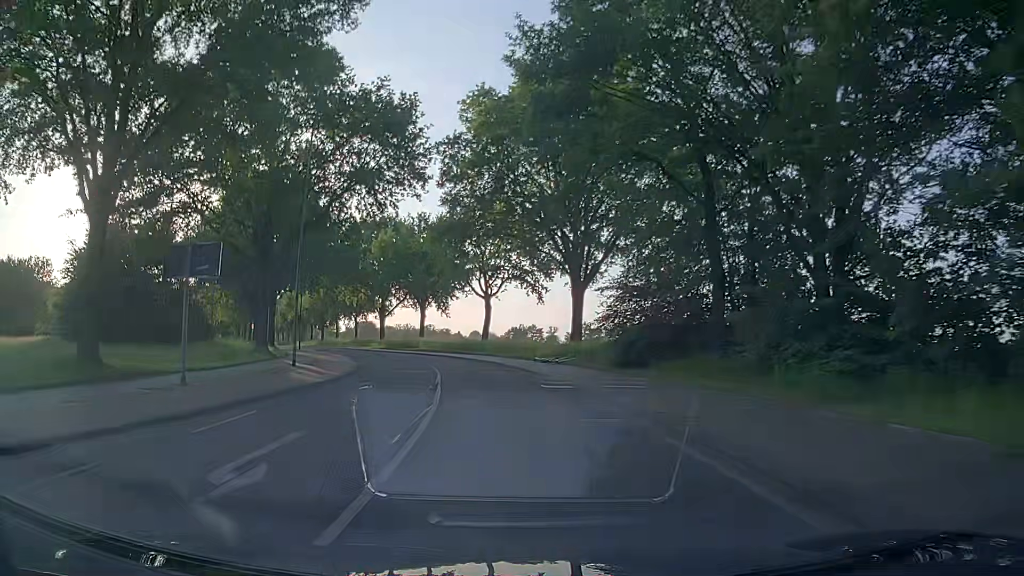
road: secondary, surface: asphalt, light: Day
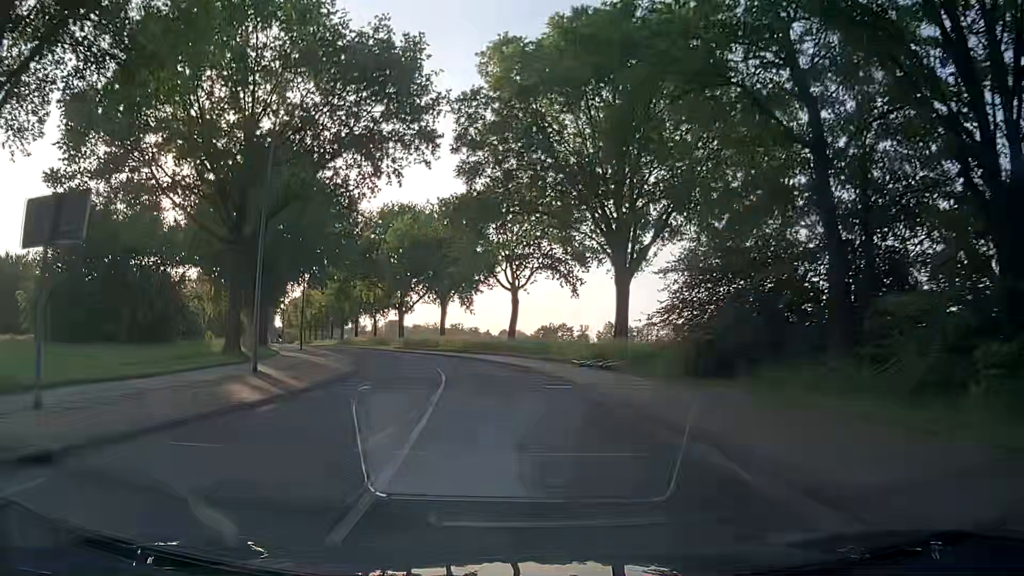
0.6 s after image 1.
(-0.2, +7.3) m; -3°
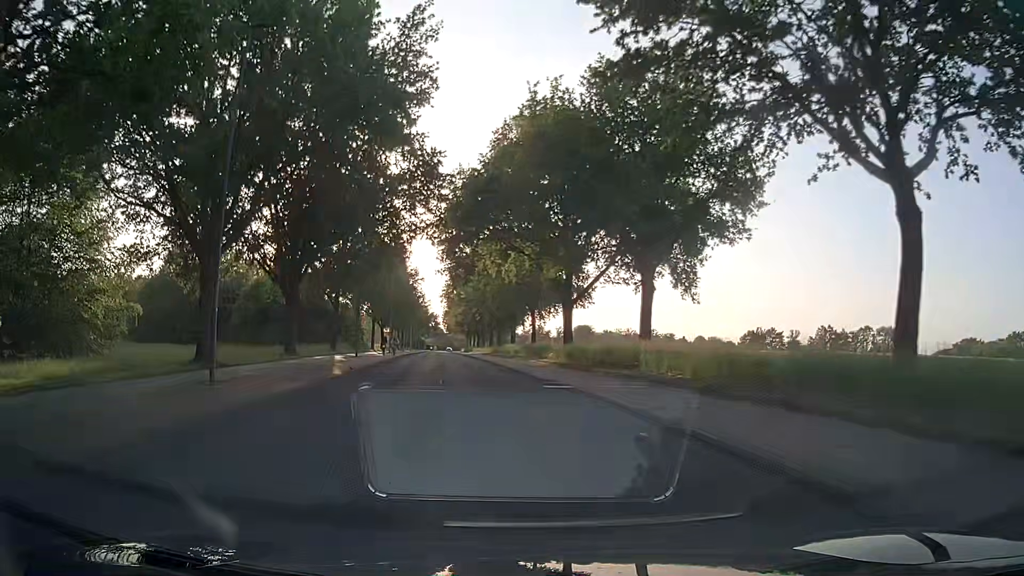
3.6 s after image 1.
(-4.4, +37.9) m; -16°
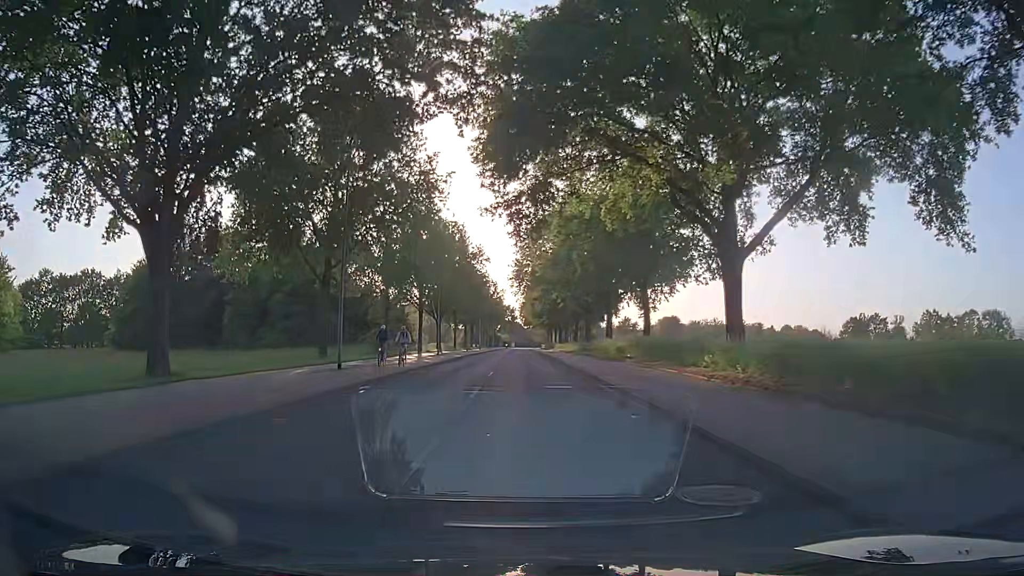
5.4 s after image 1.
(-1.6, +23.2) m; -6°
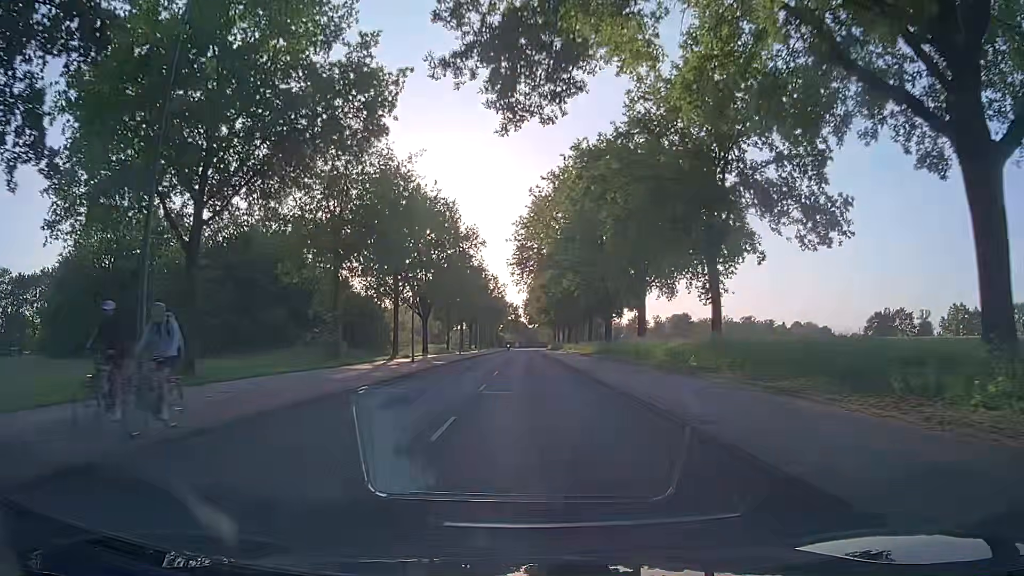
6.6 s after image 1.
(-0.1, +15.4) m; 0°
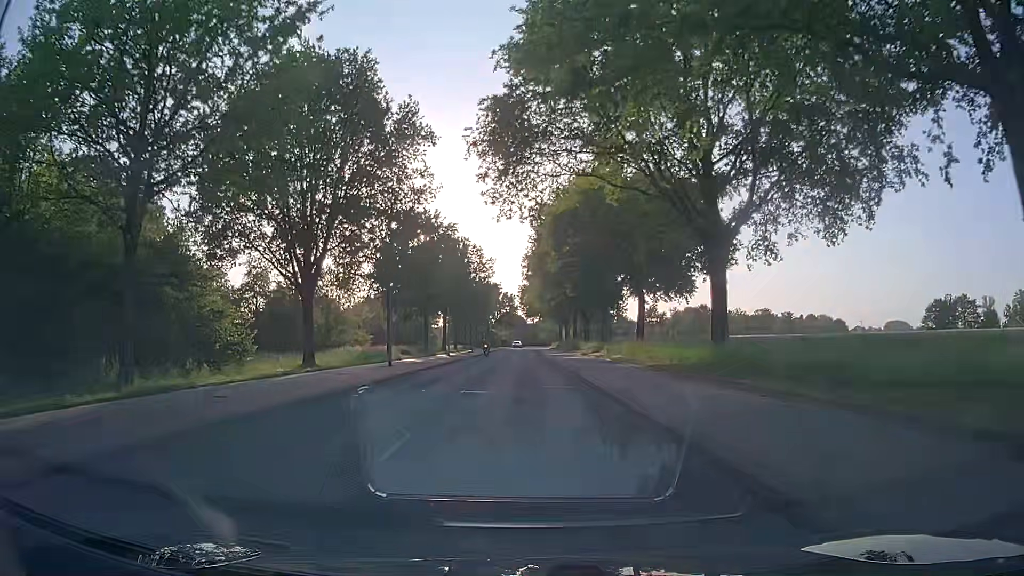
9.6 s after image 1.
(-0.3, +38.2) m; -1°
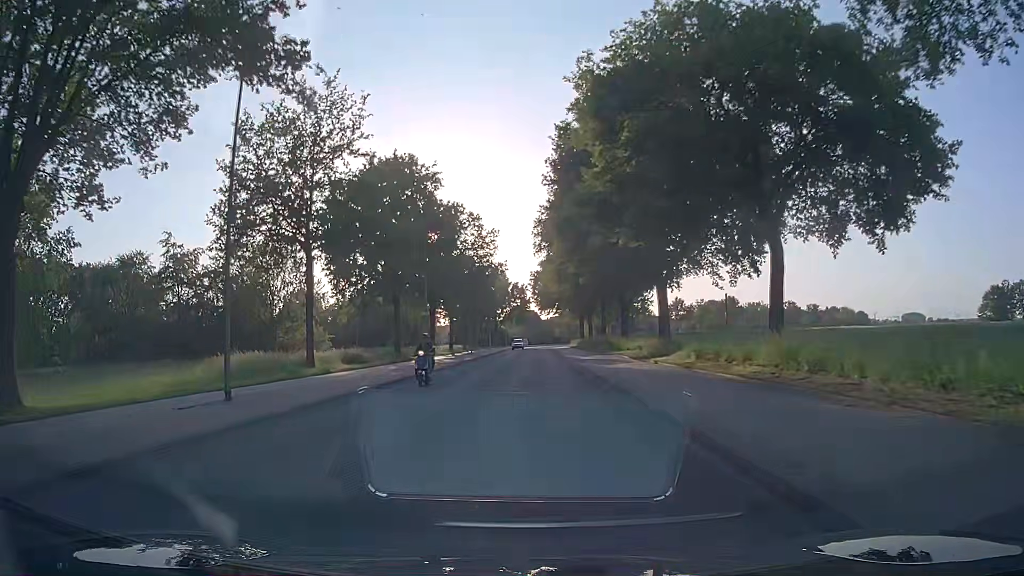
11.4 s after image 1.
(-0.1, +23.0) m; -1°
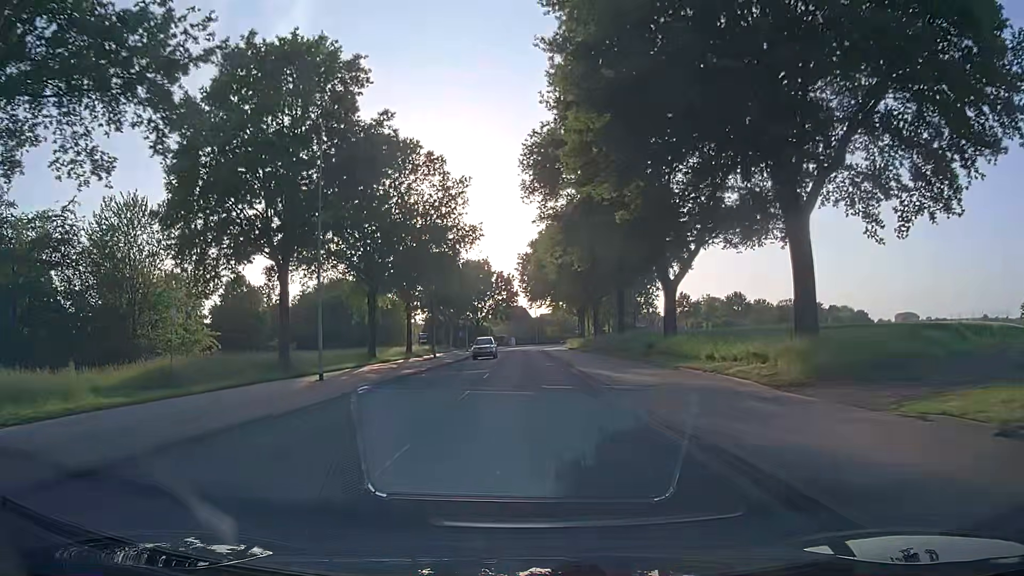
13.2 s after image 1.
(+0.4, +23.0) m; +2°
(0, +10) (0, +20) (0, +30) (0, +40) (-1, +50) (-1, +60) (-1, +70) (-1, +80) (-1, +90) (-1, +100) m
